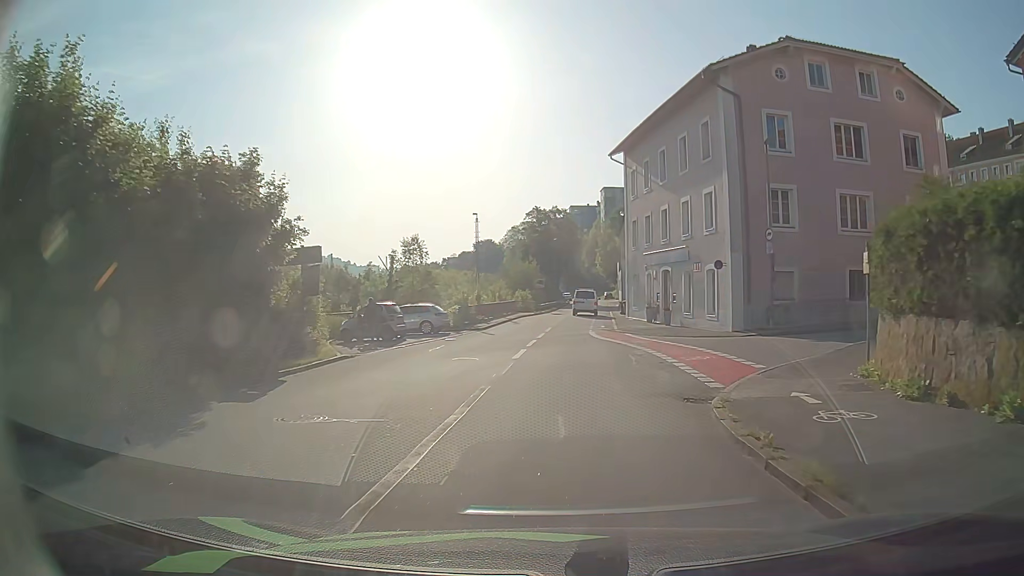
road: residential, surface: asphalt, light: Day
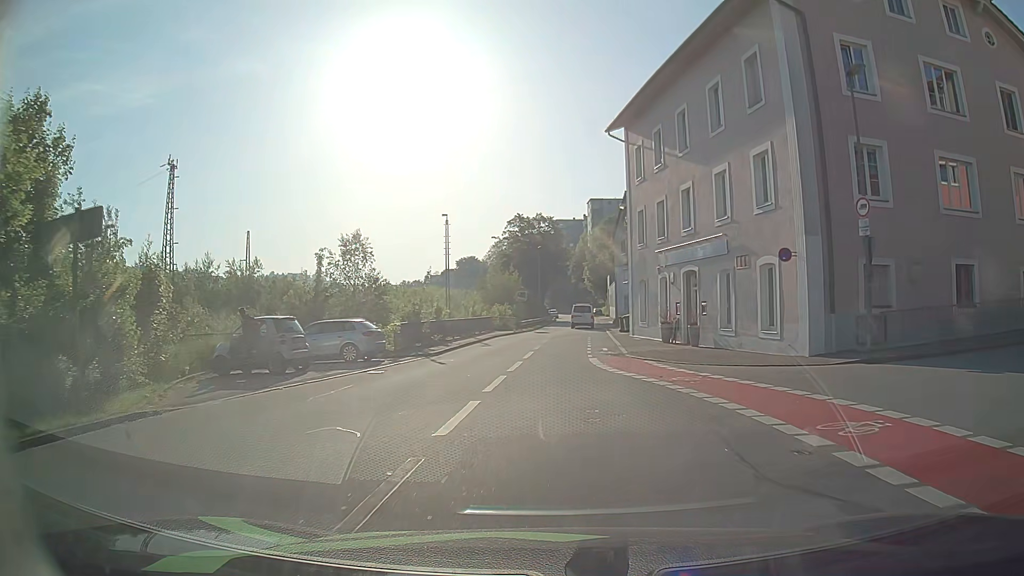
(+0.1, +10.5) m; +1°
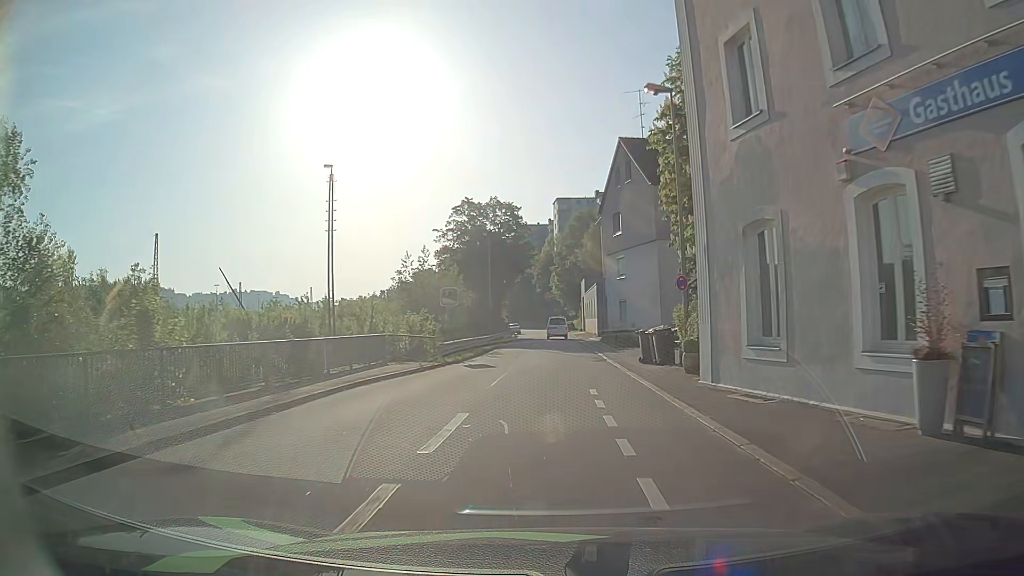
(+0.4, +23.5) m; +3°
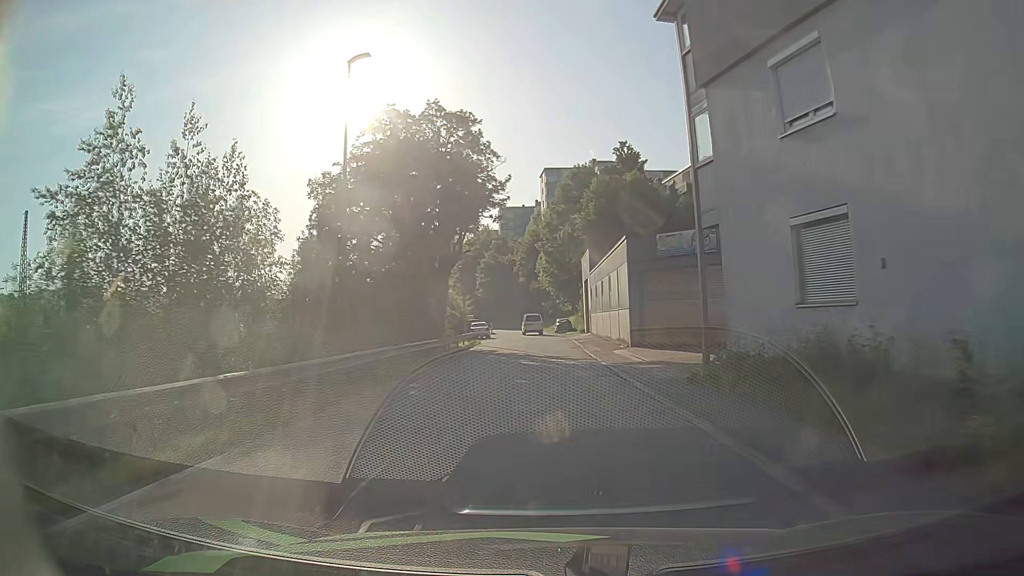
(+0.2, +33.3) m; +1°
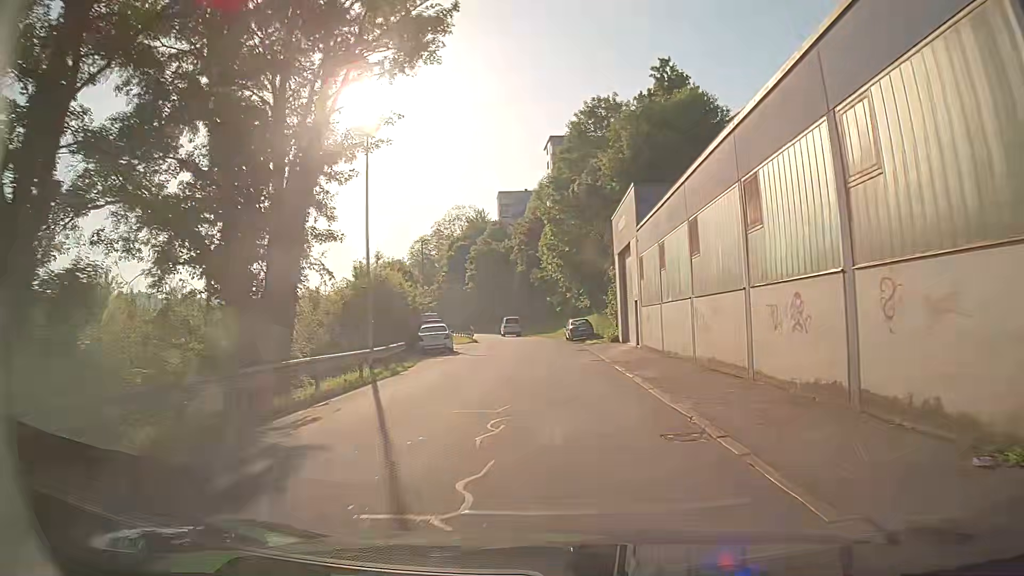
(-0.2, +26.7) m; 0°
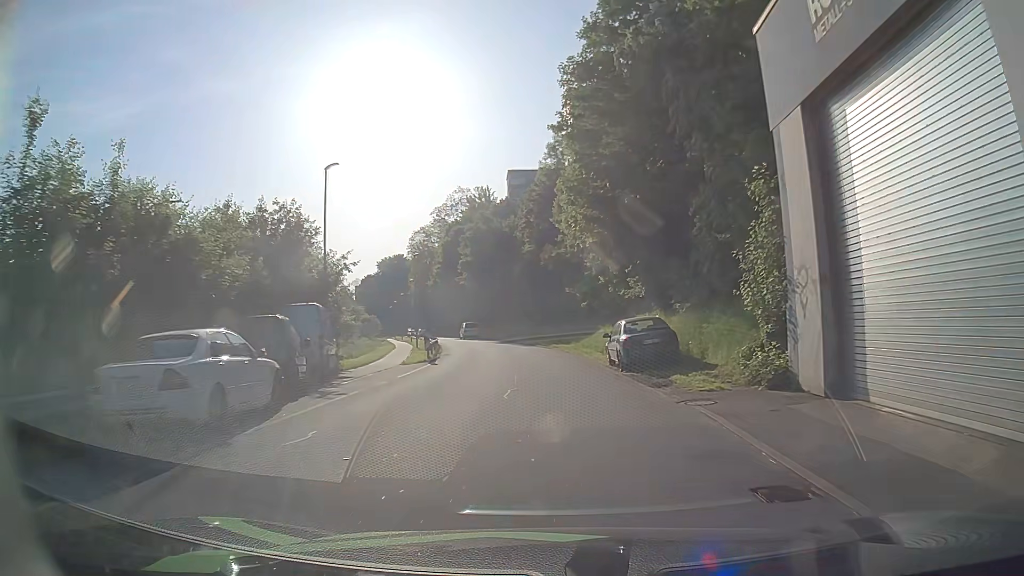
(-0.3, +26.0) m; -1°
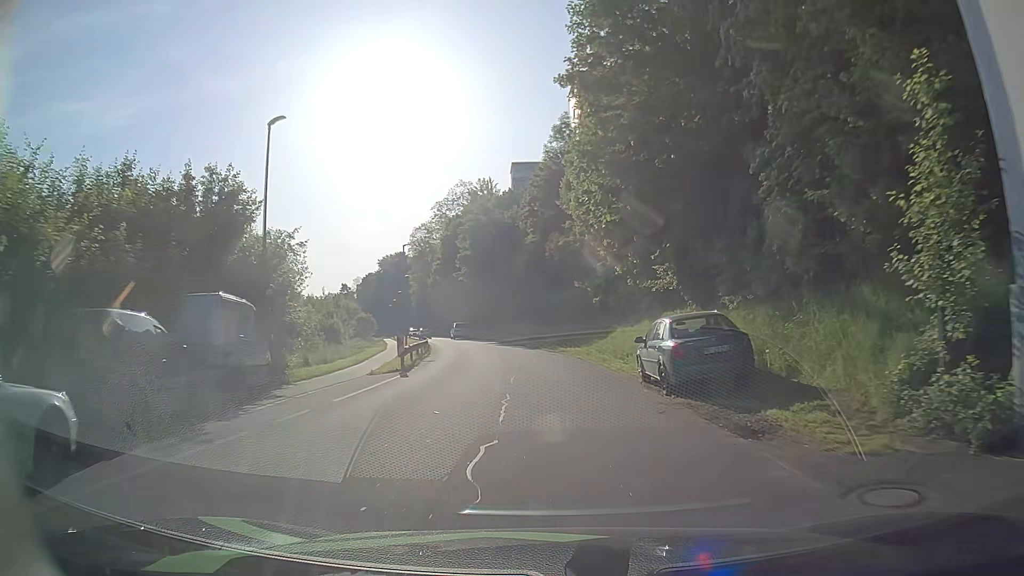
(-0.1, +6.5) m; -1°
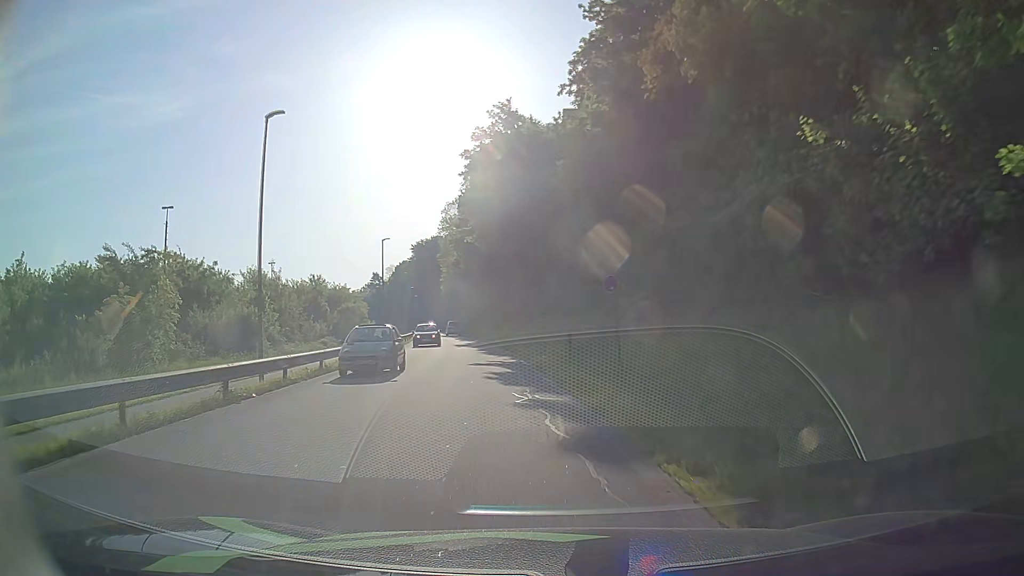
(-0.8, +32.7) m; -5°
(0, +10) (-1, +20) (-2, +30) (-4, +40) (-5, +50) (-7, +60) (-8, +69) (-10, +79) (-12, +89) (-13, +99) m
